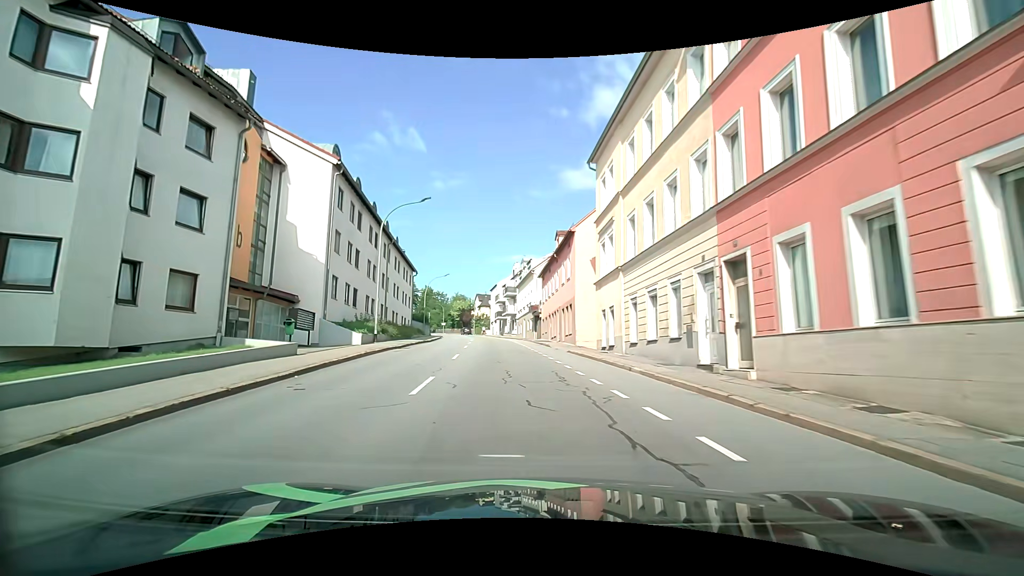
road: tertiary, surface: asphalt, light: Day
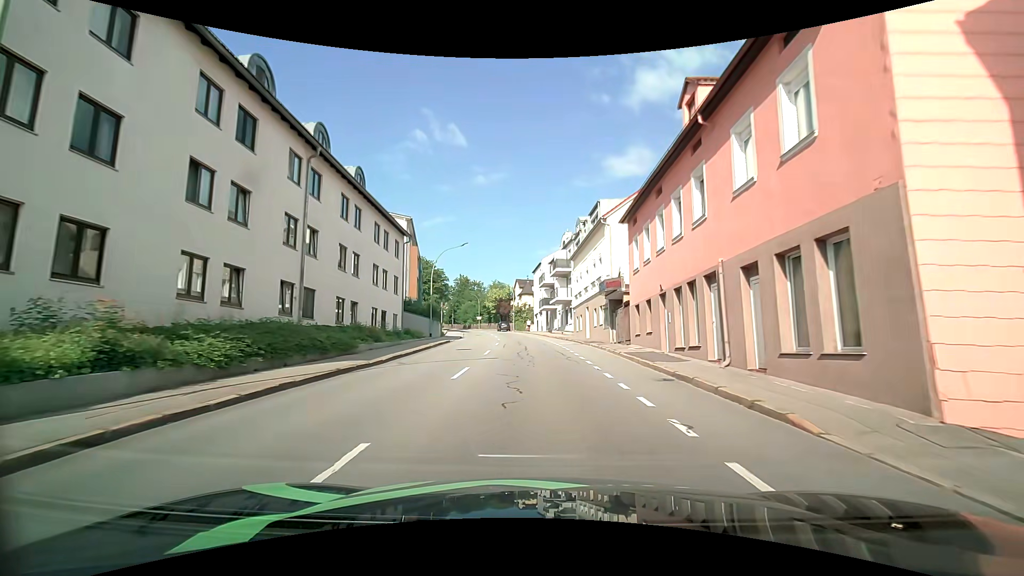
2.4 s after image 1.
(-2.1, +24.9) m; -6°
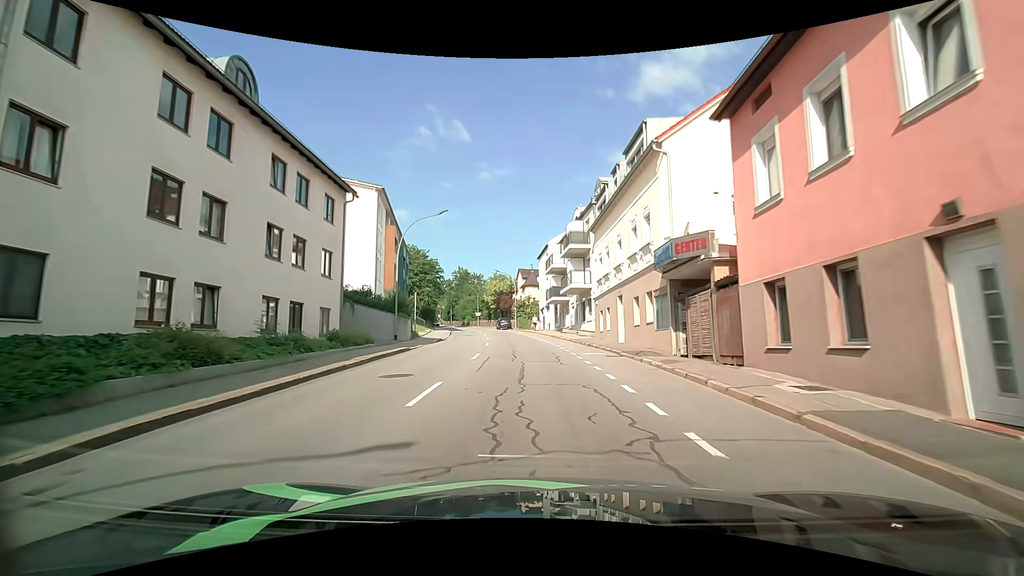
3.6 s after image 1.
(0.0, +13.0) m; 0°
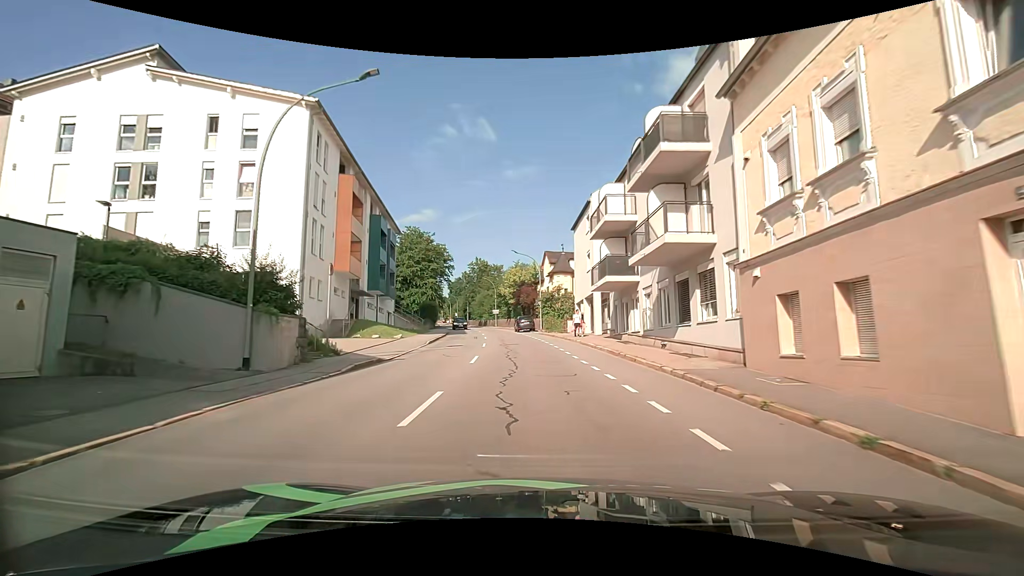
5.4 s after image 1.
(-0.6, +19.7) m; -4°
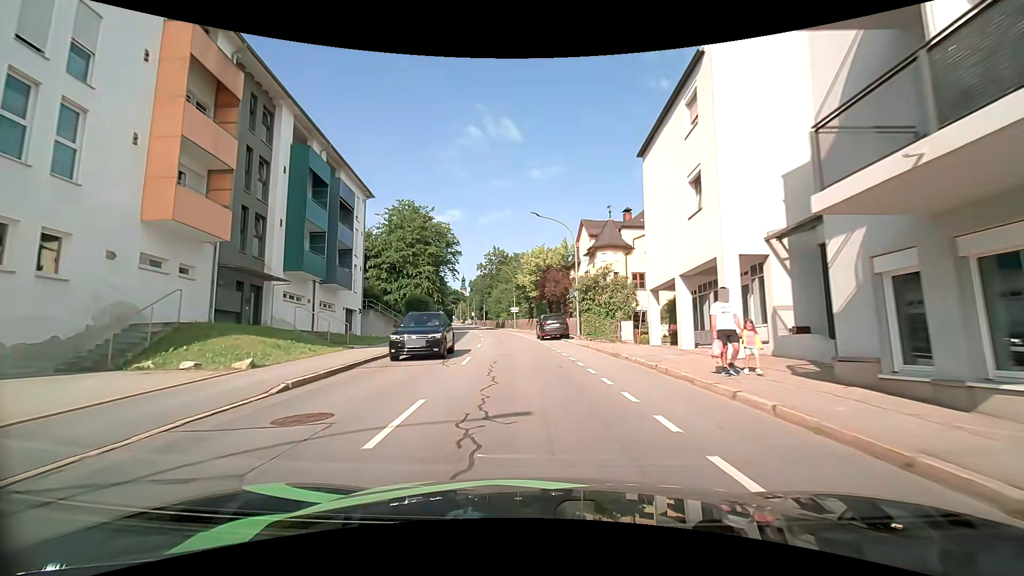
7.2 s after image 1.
(-0.3, +19.3) m; -3°
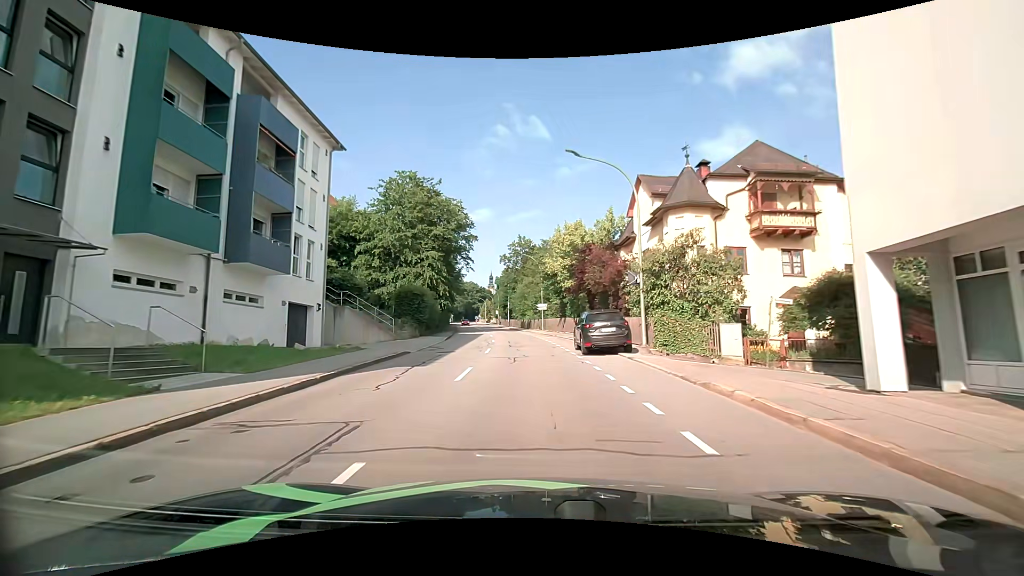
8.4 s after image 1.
(-0.2, +12.7) m; -3°
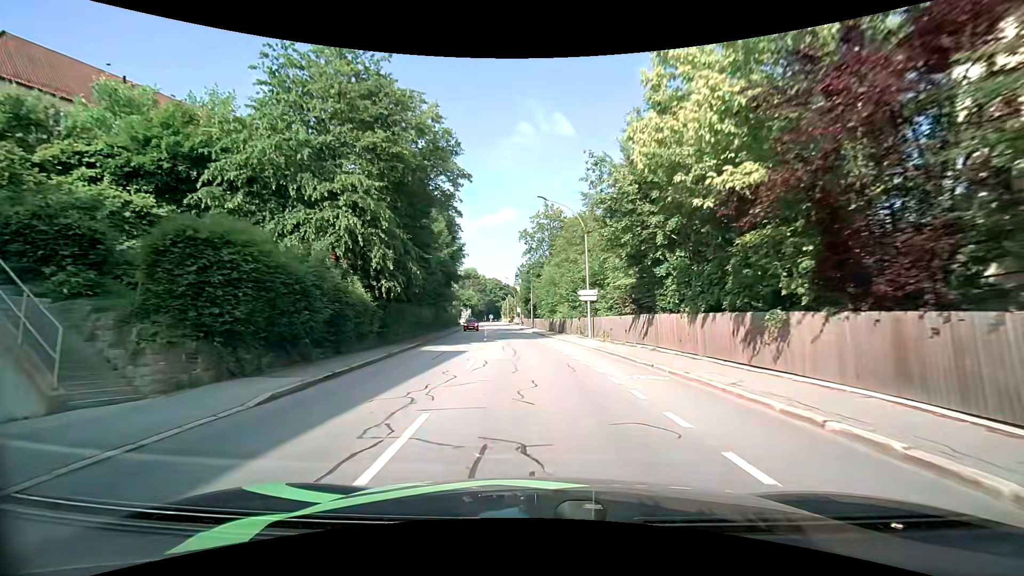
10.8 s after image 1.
(-0.6, +24.9) m; -3°
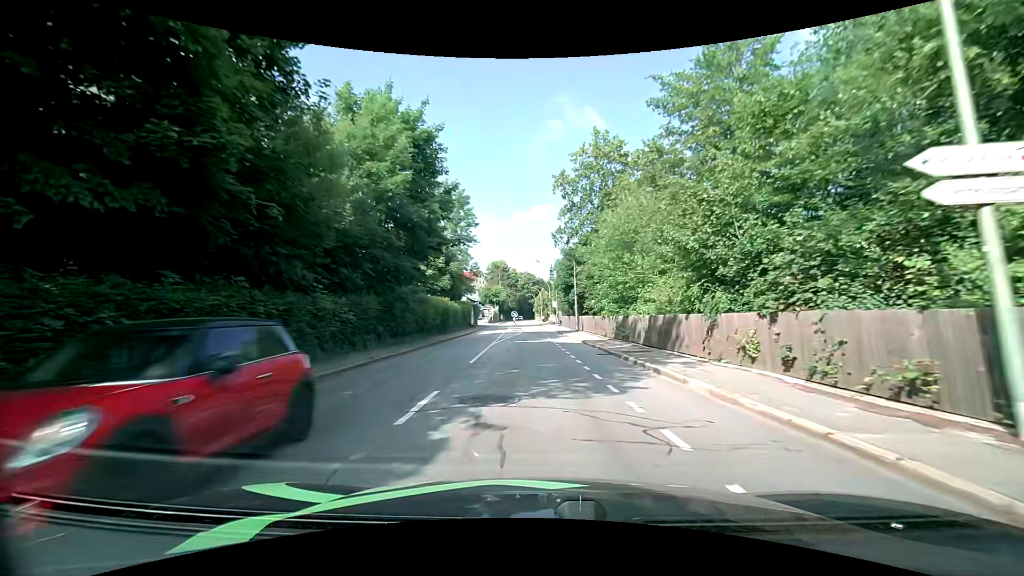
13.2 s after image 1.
(-1.0, +24.8) m; -4°
(0, +10) (0, +20) (0, +30) (0, +40) (0, +50) (0, +60) (-1, +70) (-2, +80) (-3, +90) (-4, +100) m
